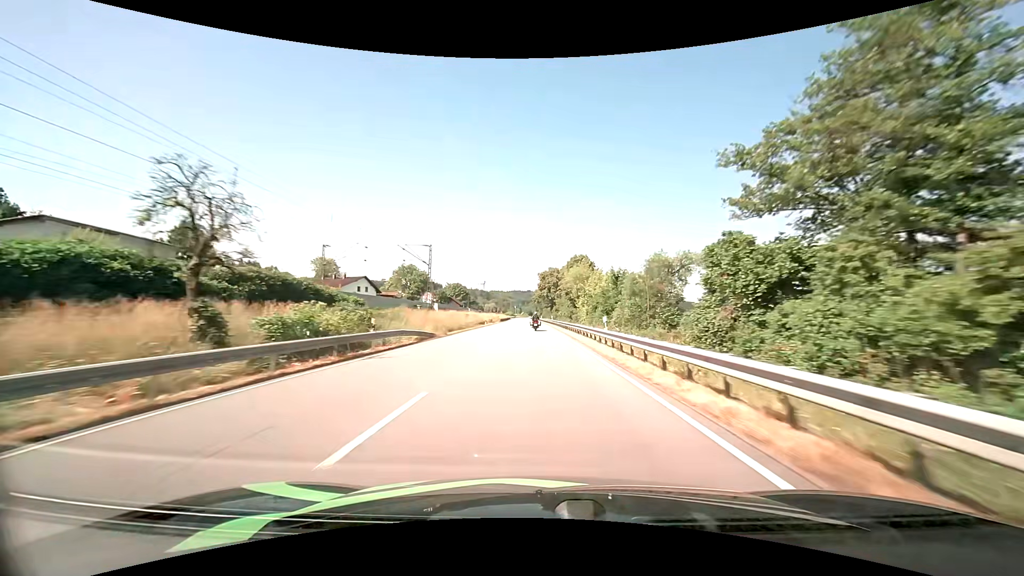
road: primary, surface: asphalt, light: Day
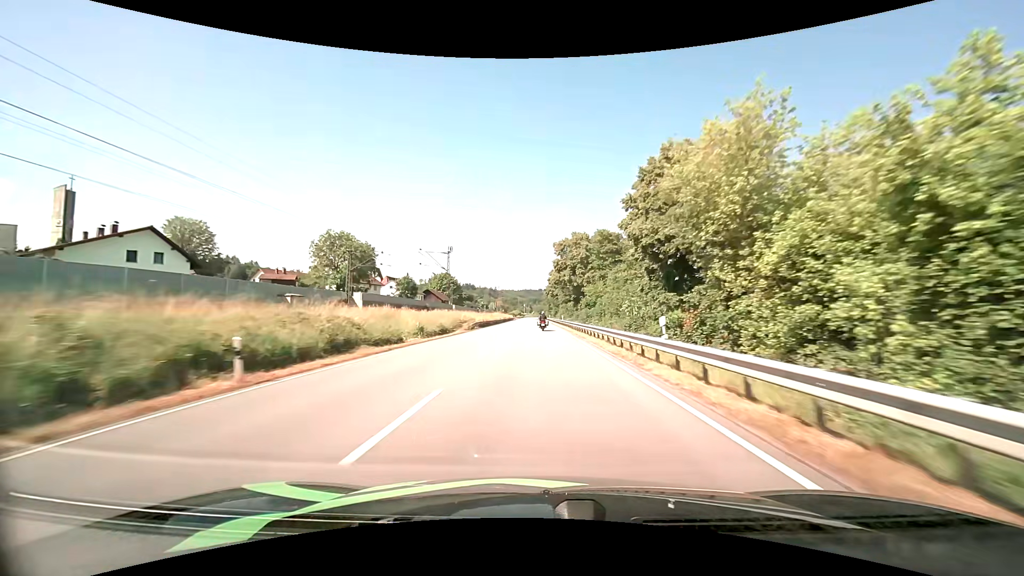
(-0.7, +60.4) m; -1°
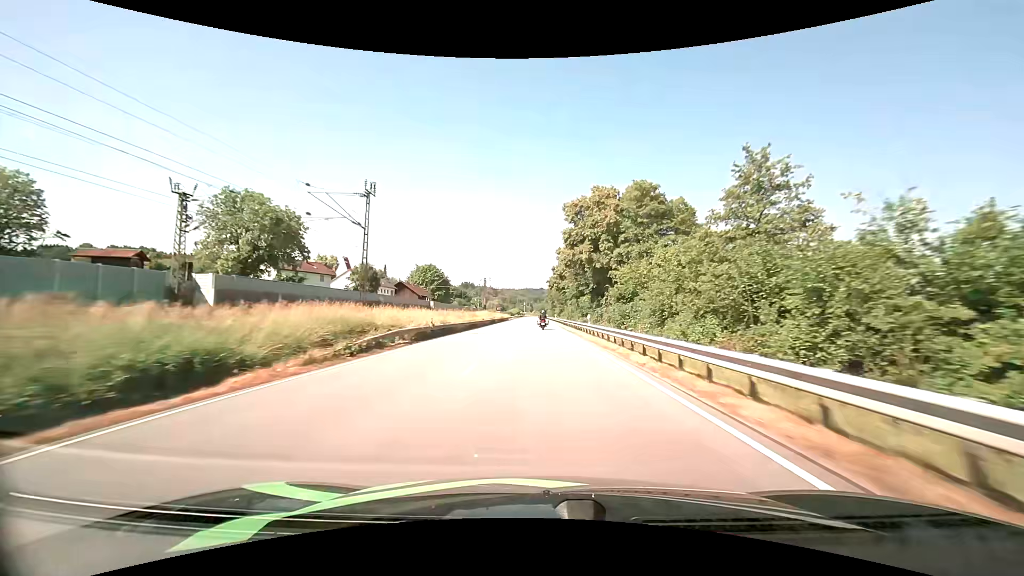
(-0.1, +30.0) m; 0°
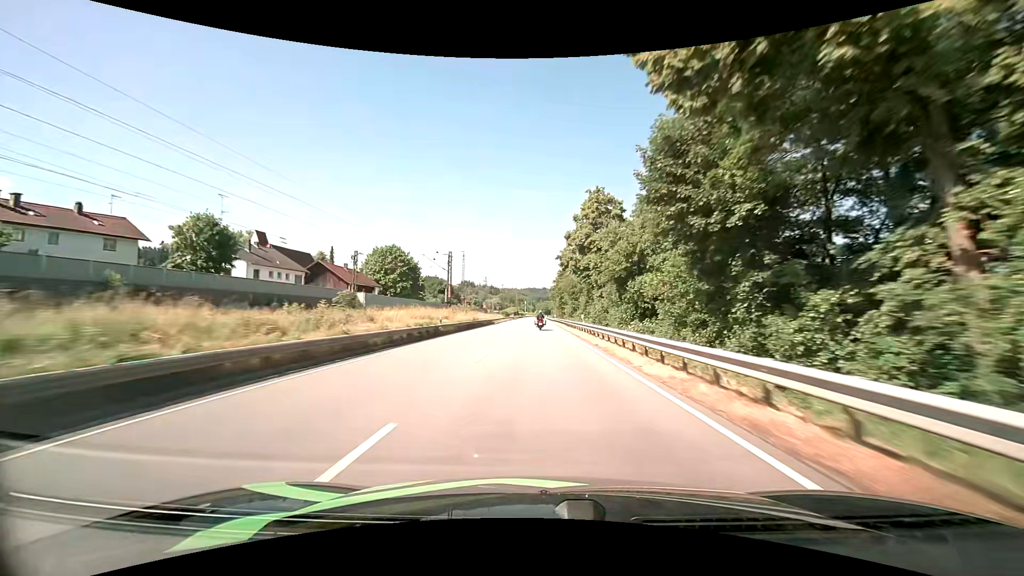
(+0.1, +45.0) m; 0°
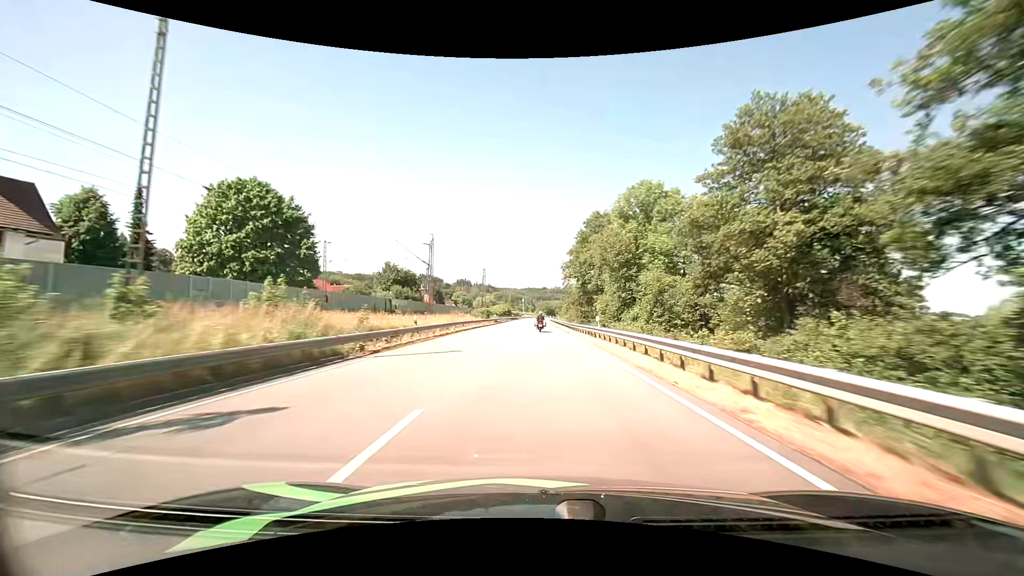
(-0.1, +59.5) m; 0°
(0, +10) (0, +20) (0, +30) (0, +40) (0, +50) (0, +60) (0, +70) (+1, +80) (+1, +90) (+1, +100) m
